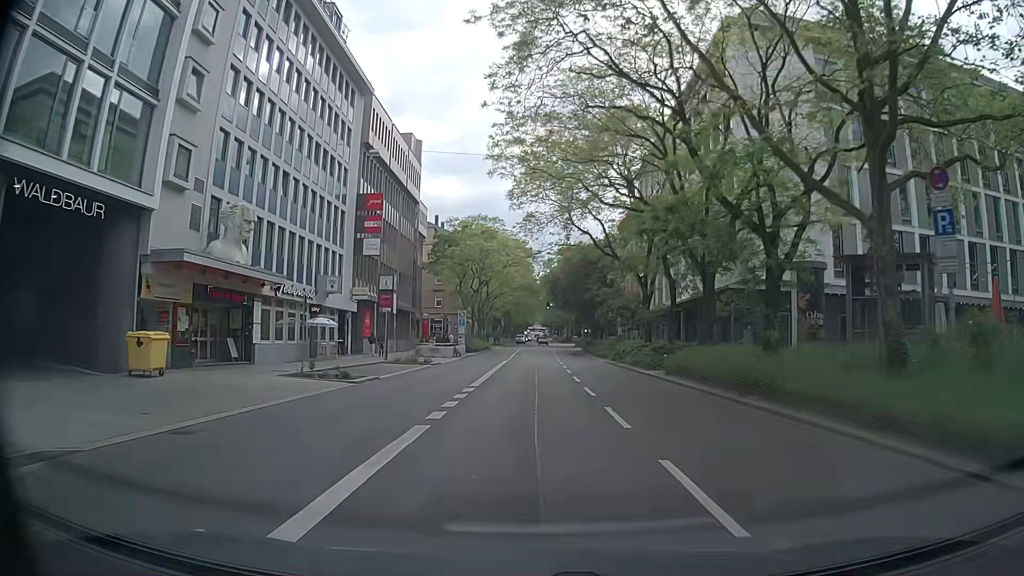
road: secondary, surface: asphalt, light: Day
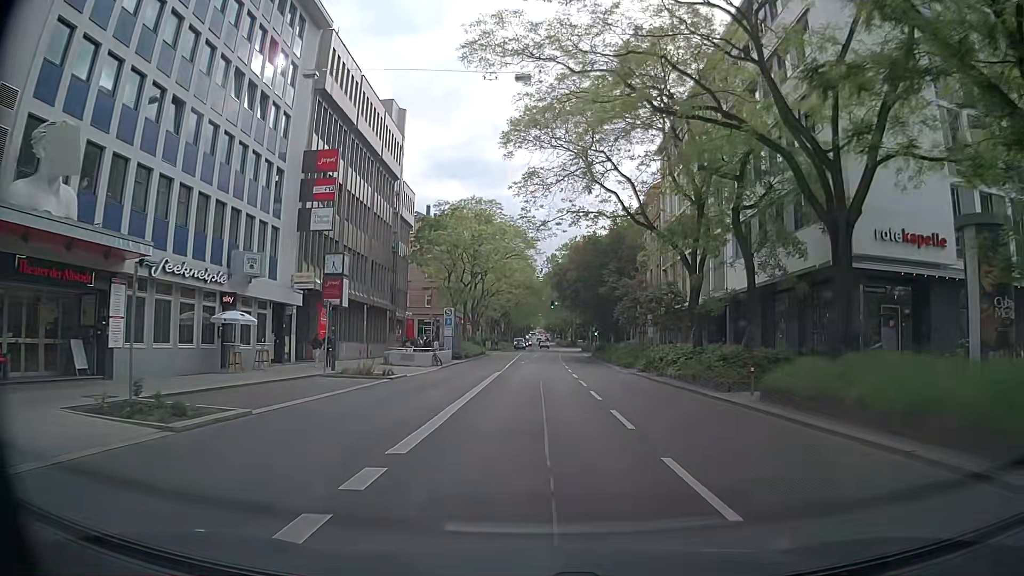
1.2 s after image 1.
(0.0, +11.7) m; 0°
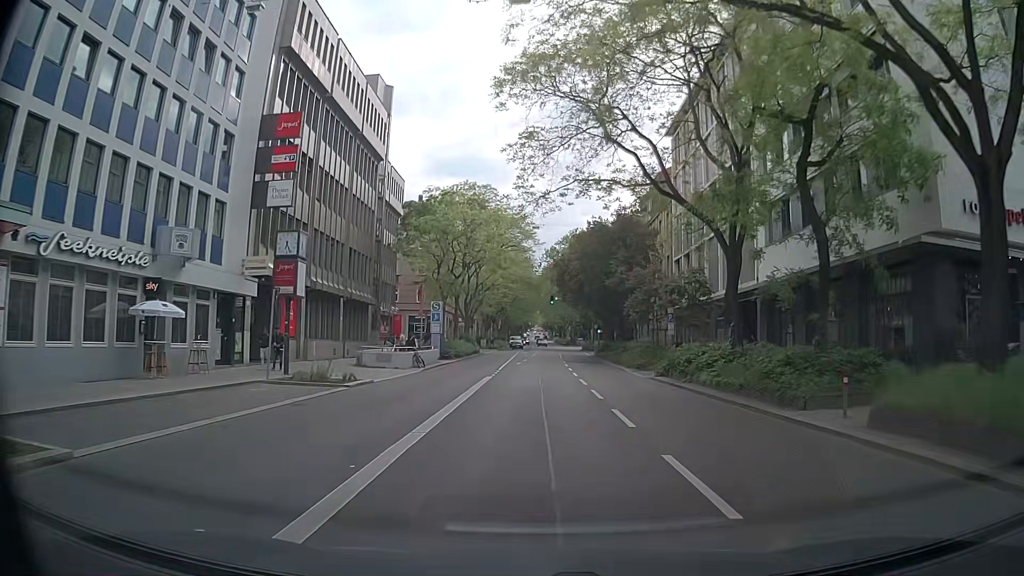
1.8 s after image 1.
(0.0, +5.8) m; 0°
(0, +10) (0, +20) (0, +30) (0, +40) (0, +50) (+1, +60) (+1, +70) (+1, +80) (+2, +90) (+2, +100) m
